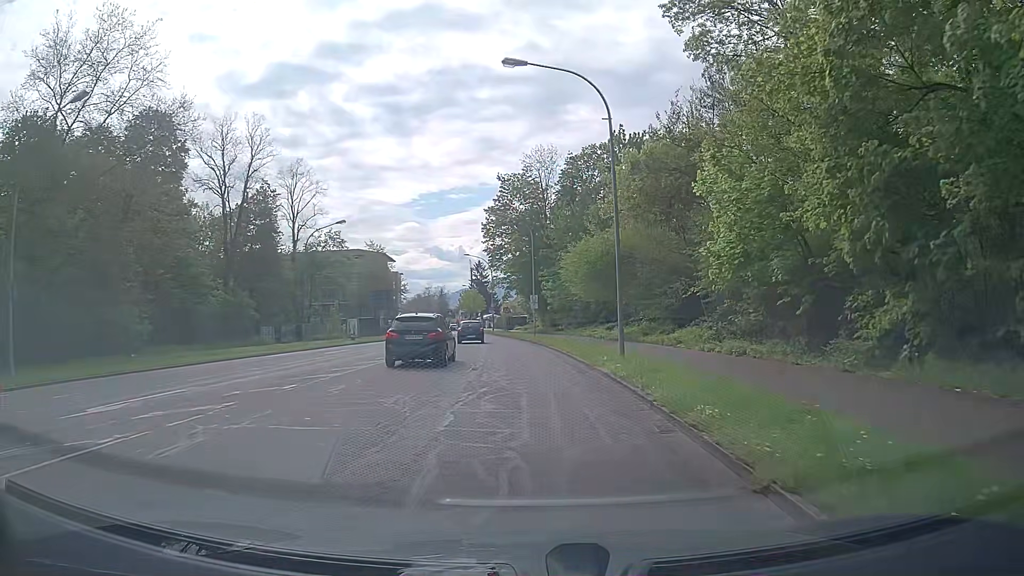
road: secondary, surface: asphalt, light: Day
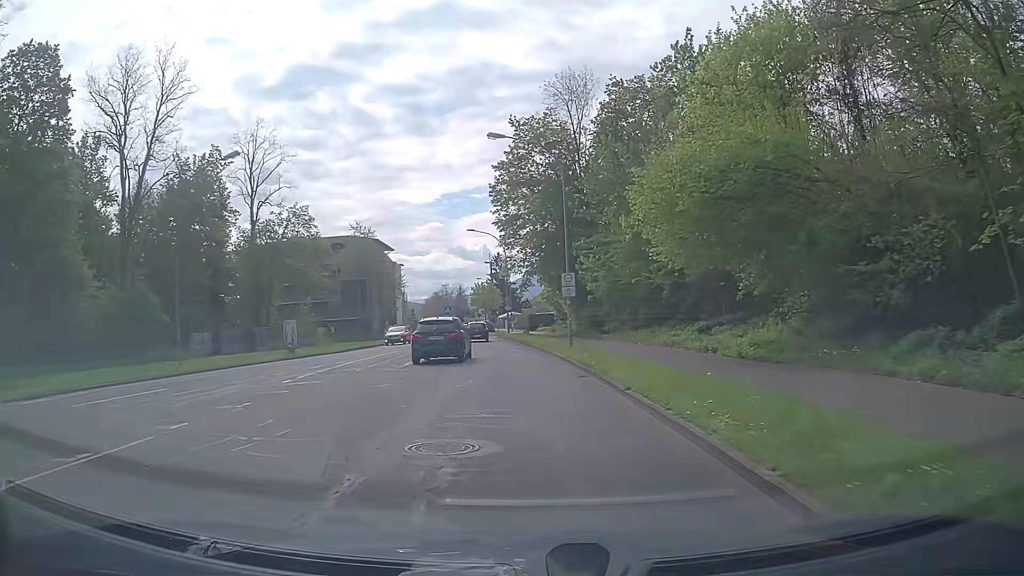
(-0.3, +22.7) m; -2°
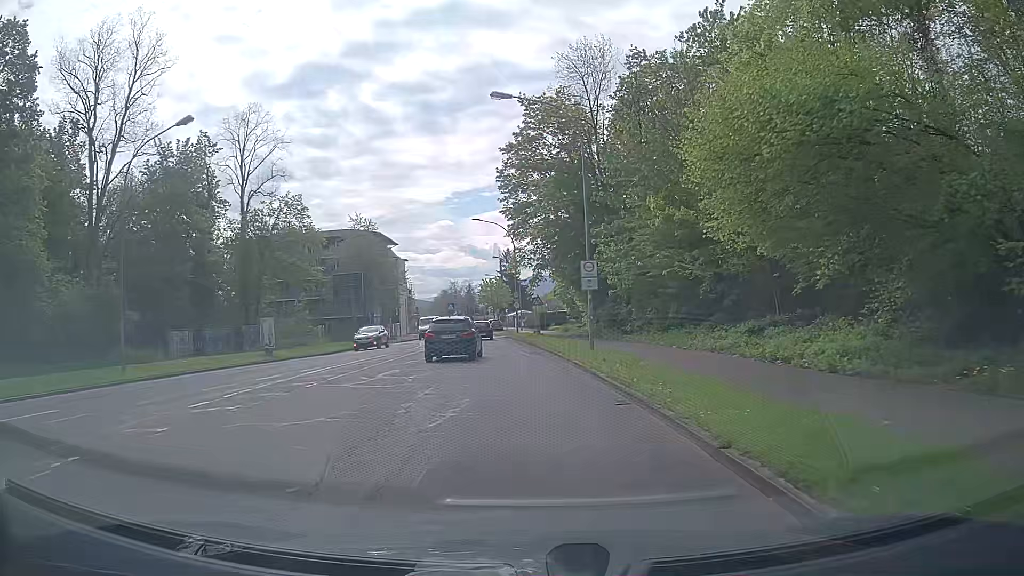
(0.0, +5.5) m; -1°
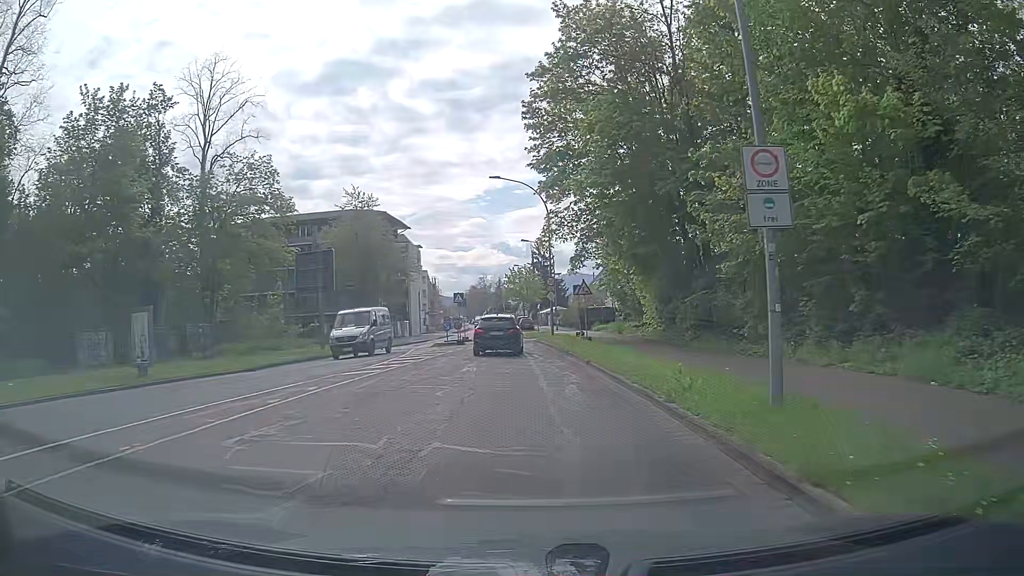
(-0.4, +16.0) m; -3°
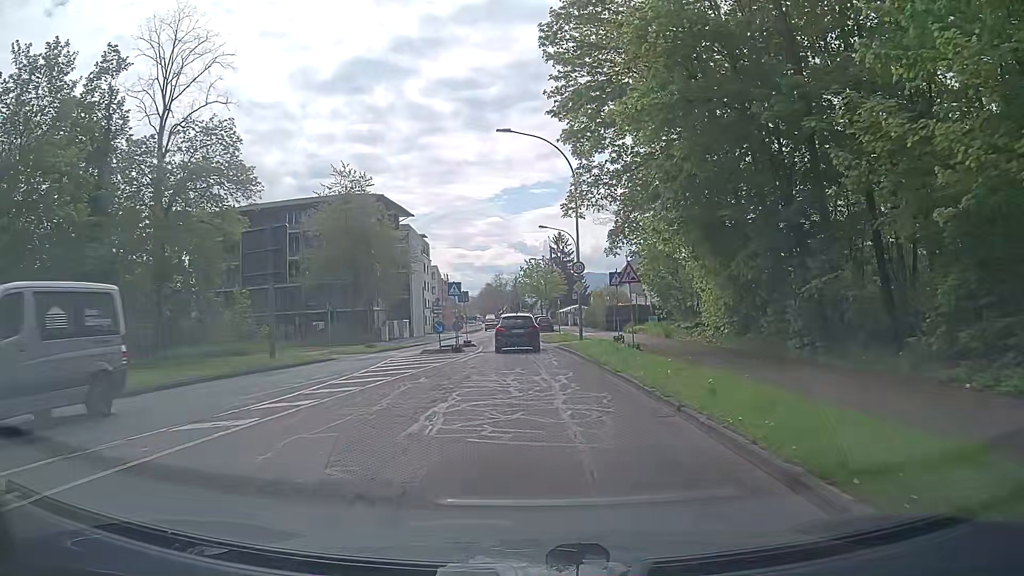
(-0.1, +10.1) m; -2°
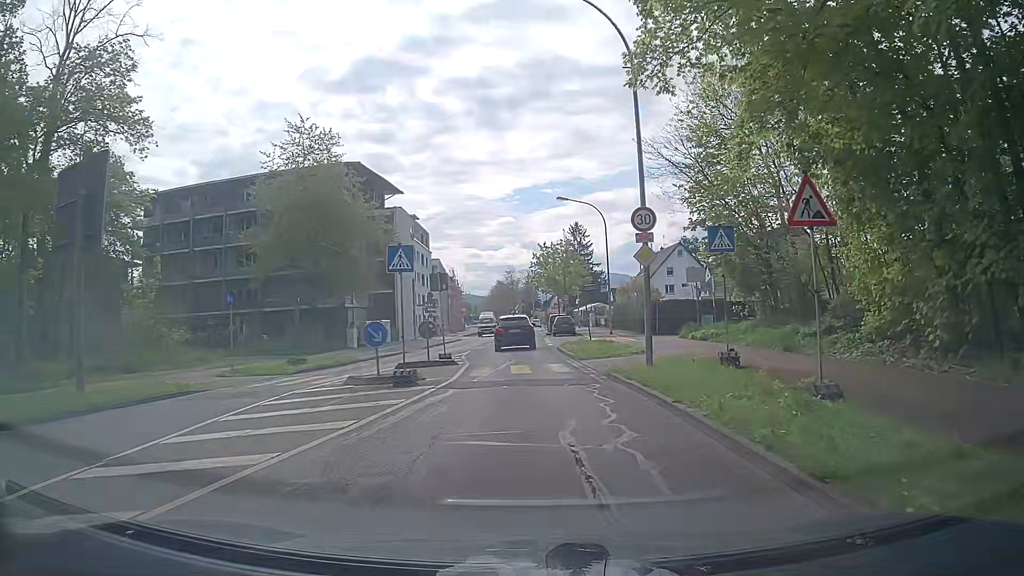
(0.0, +14.4) m; -2°
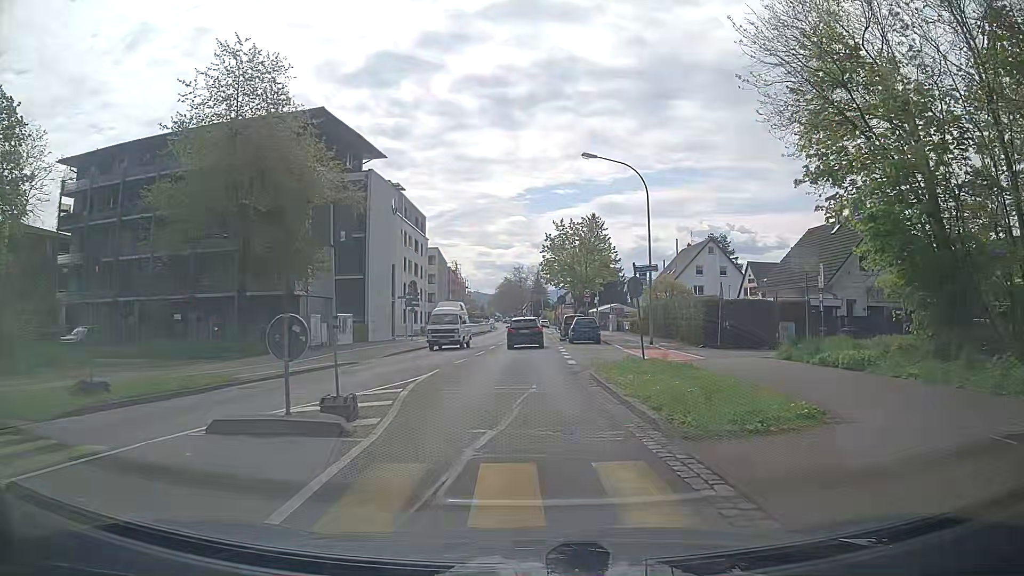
(+0.2, +13.2) m; 0°
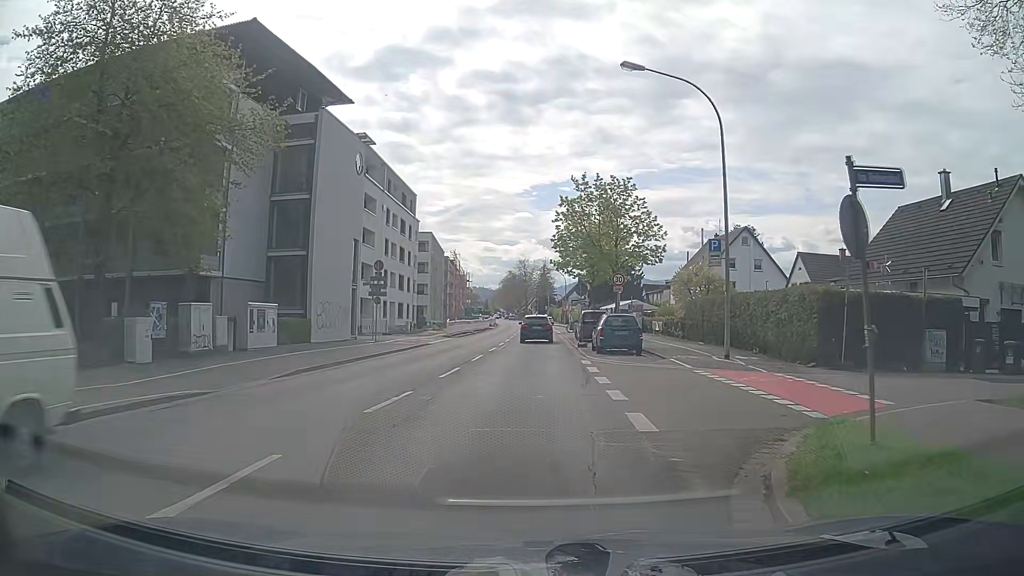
(0.0, +12.7) m; +1°
